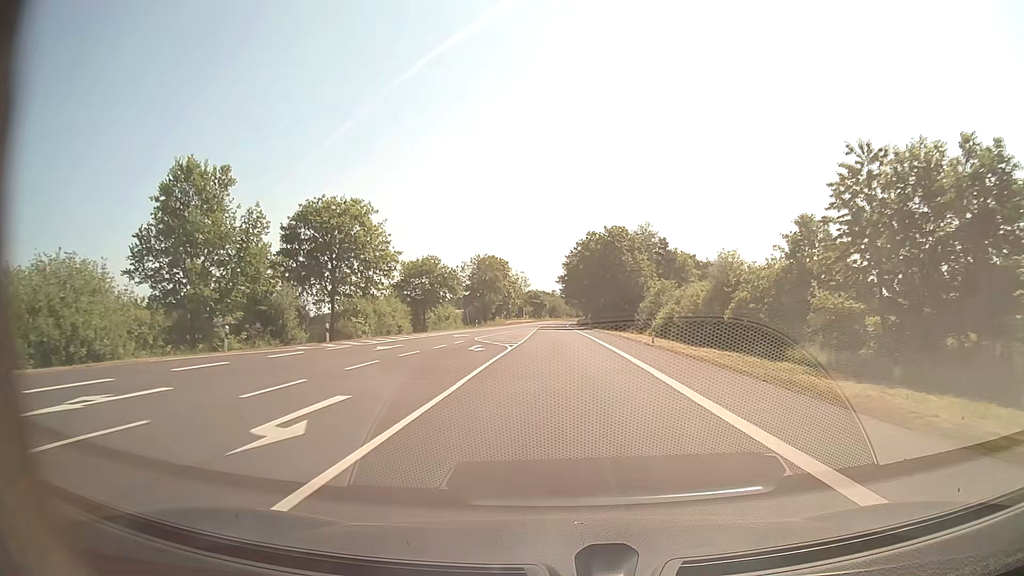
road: secondary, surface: asphalt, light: Day
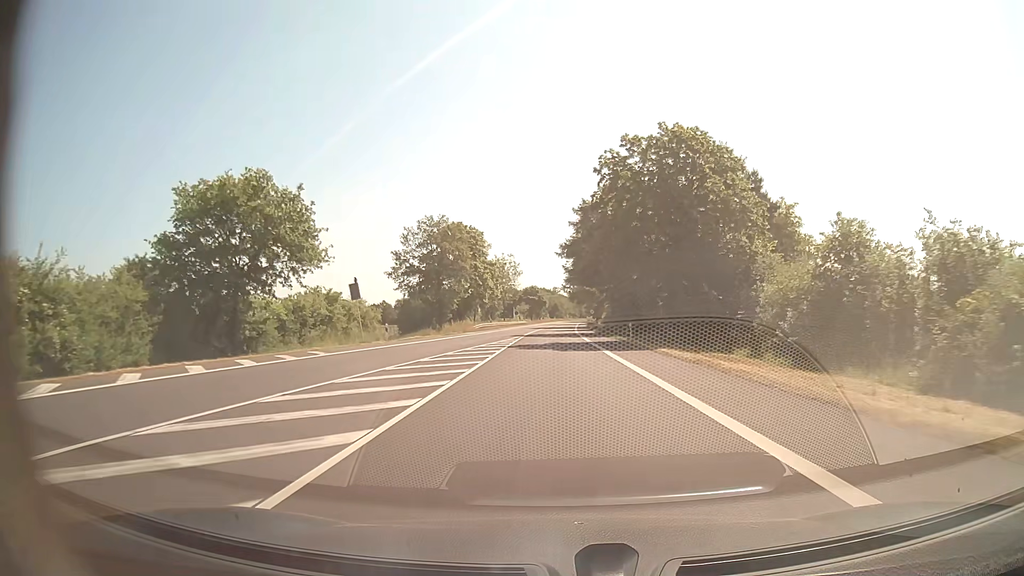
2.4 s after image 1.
(0.0, +45.8) m; 0°
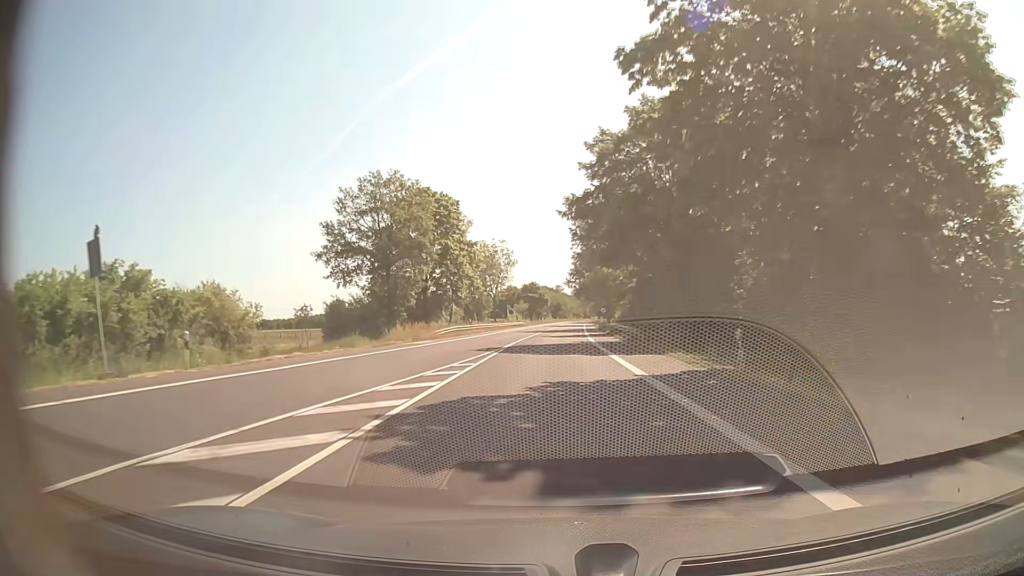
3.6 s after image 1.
(-0.1, +22.9) m; 0°
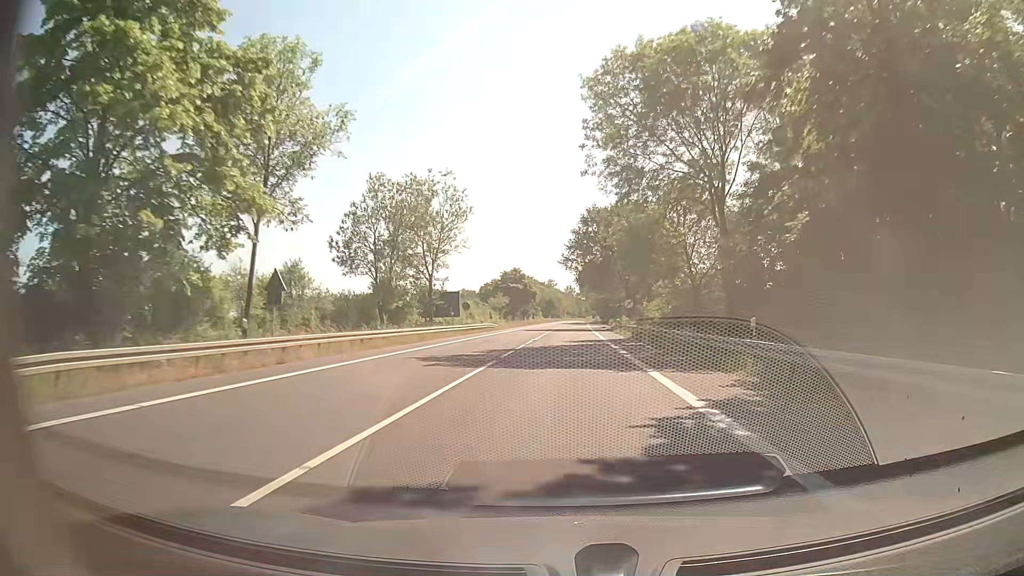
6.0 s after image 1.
(-0.1, +45.9) m; 0°
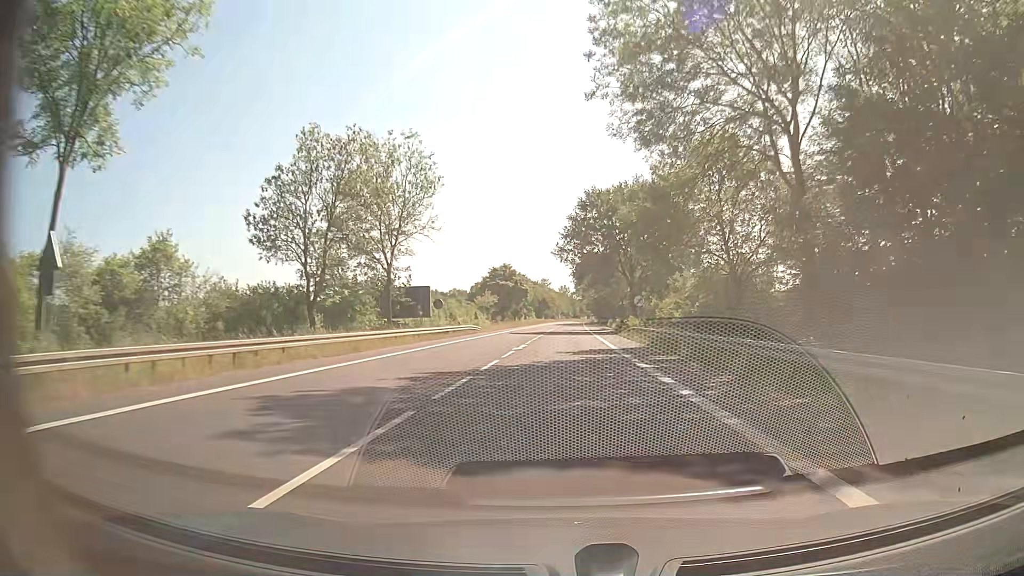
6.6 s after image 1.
(+0.1, +11.5) m; 0°
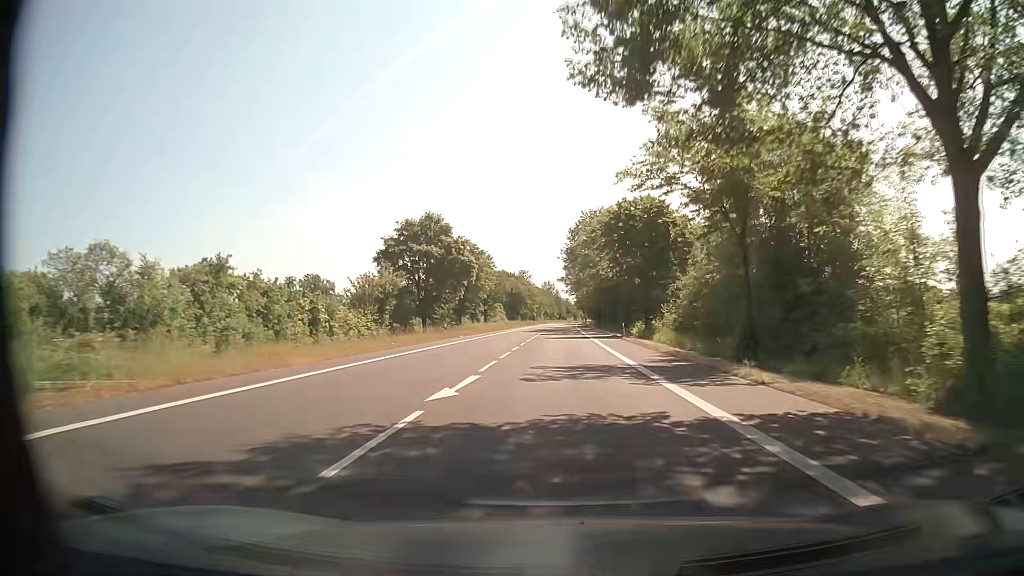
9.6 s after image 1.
(+1.1, +59.1) m; +2°
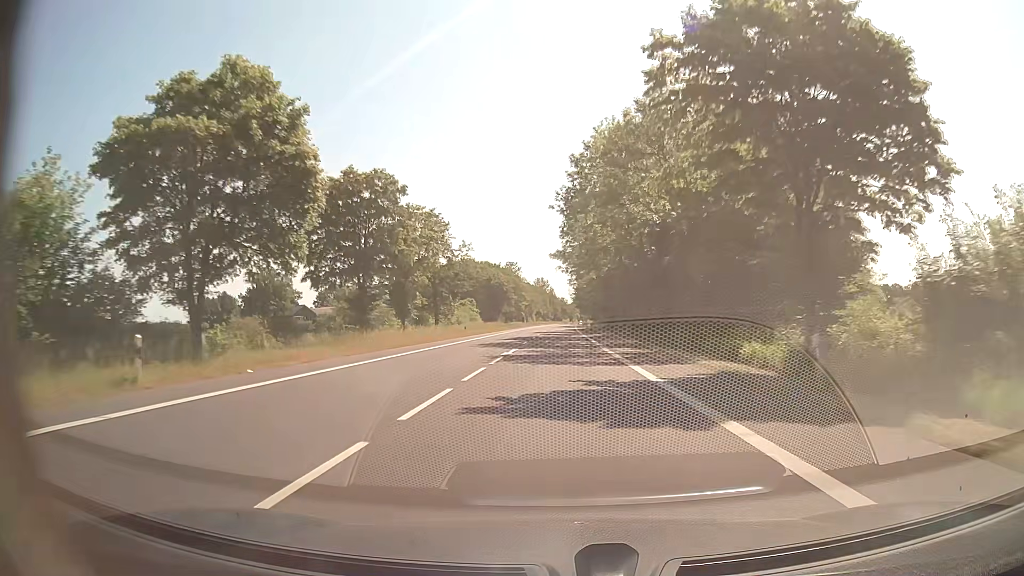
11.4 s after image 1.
(+0.1, +38.4) m; 0°
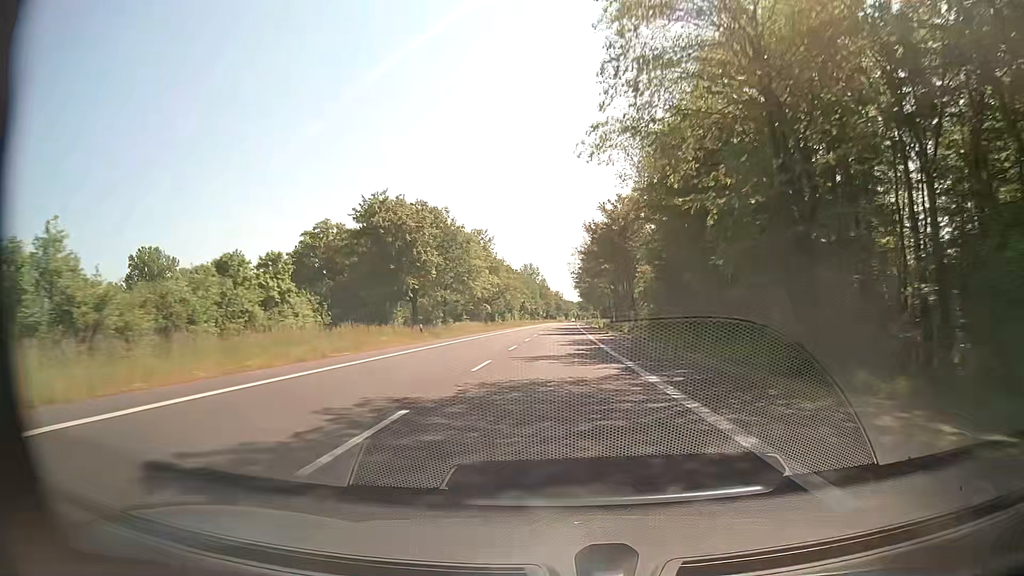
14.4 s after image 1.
(+0.4, +69.3) m; 0°
(0, +10) (0, +20) (0, +30) (0, +40) (0, +50) (+1, +60) (+1, +70) (+1, +80) (+1, +90) (+1, +100) m
